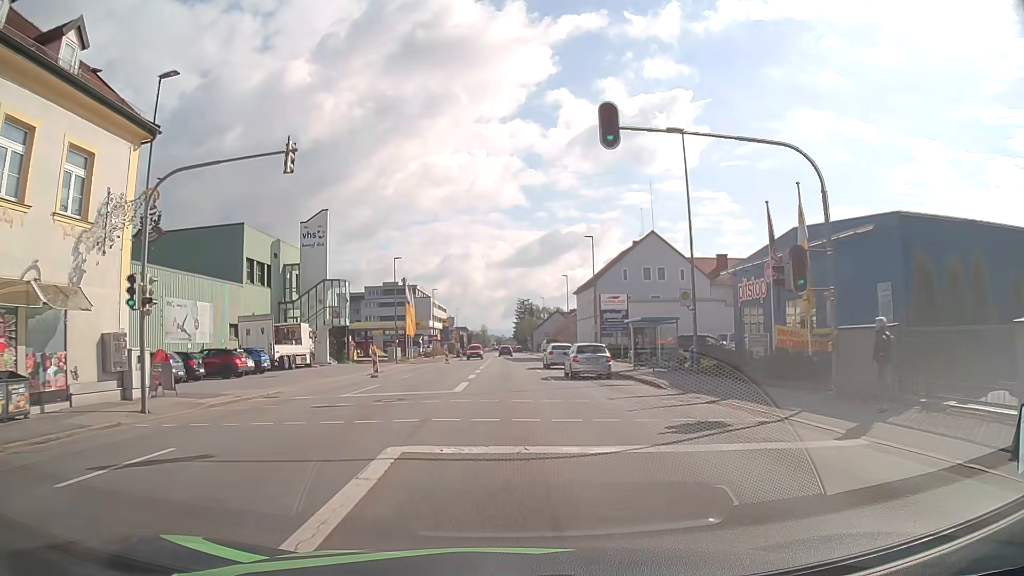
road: tertiary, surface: asphalt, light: Day
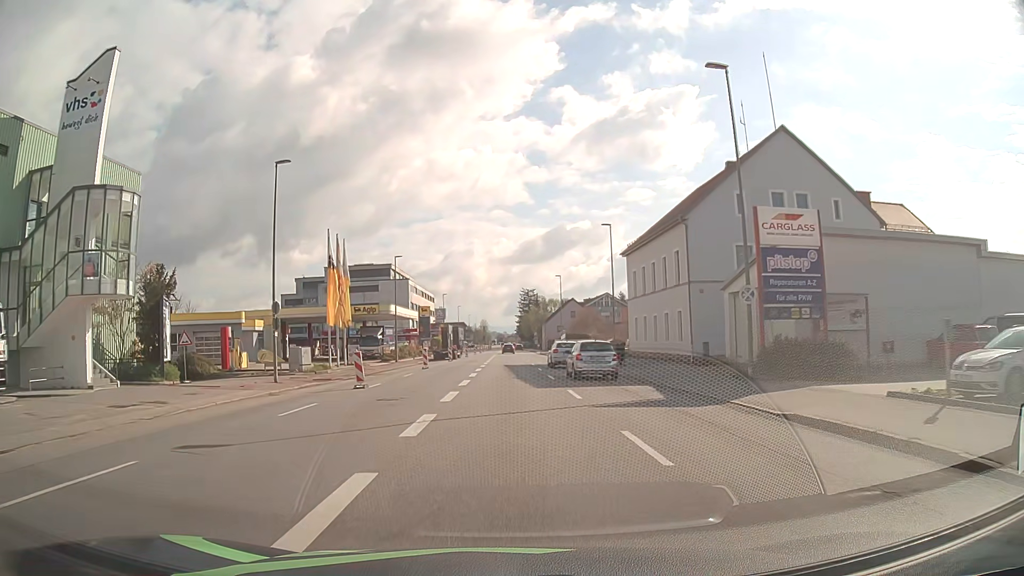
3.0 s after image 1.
(-0.1, +36.0) m; 0°
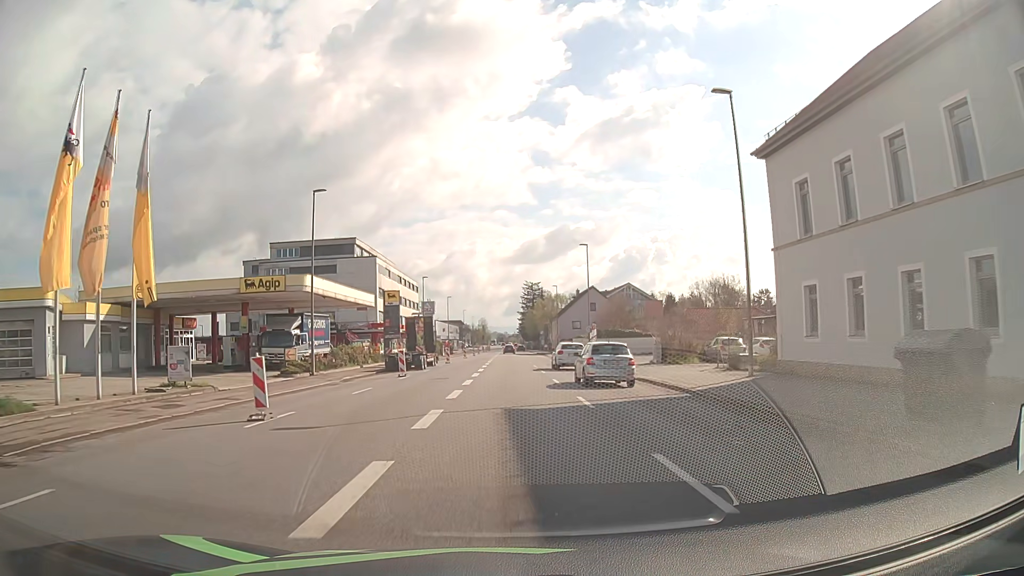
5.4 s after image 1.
(-0.2, +29.1) m; 0°
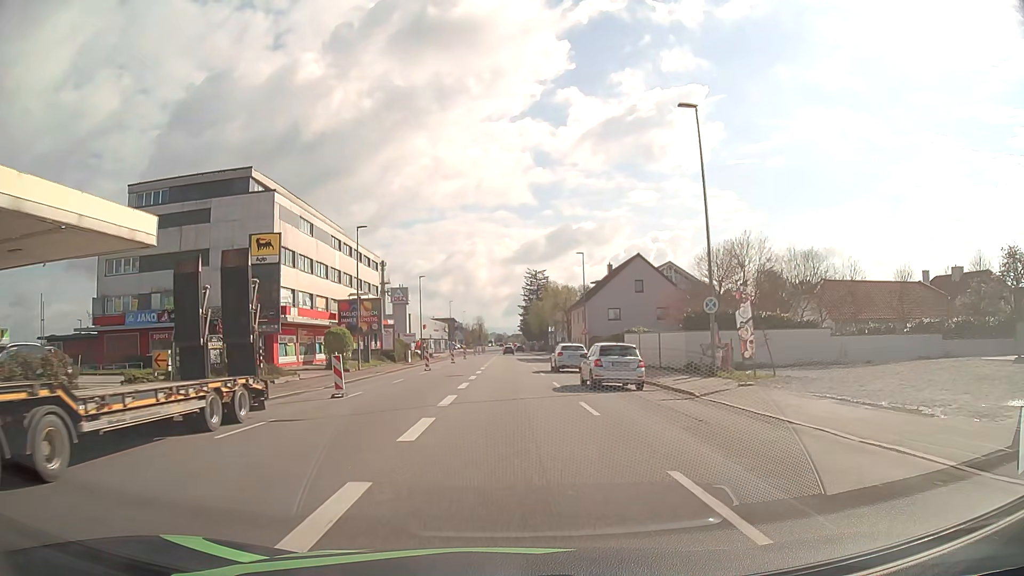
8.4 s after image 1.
(0.0, +37.5) m; 0°
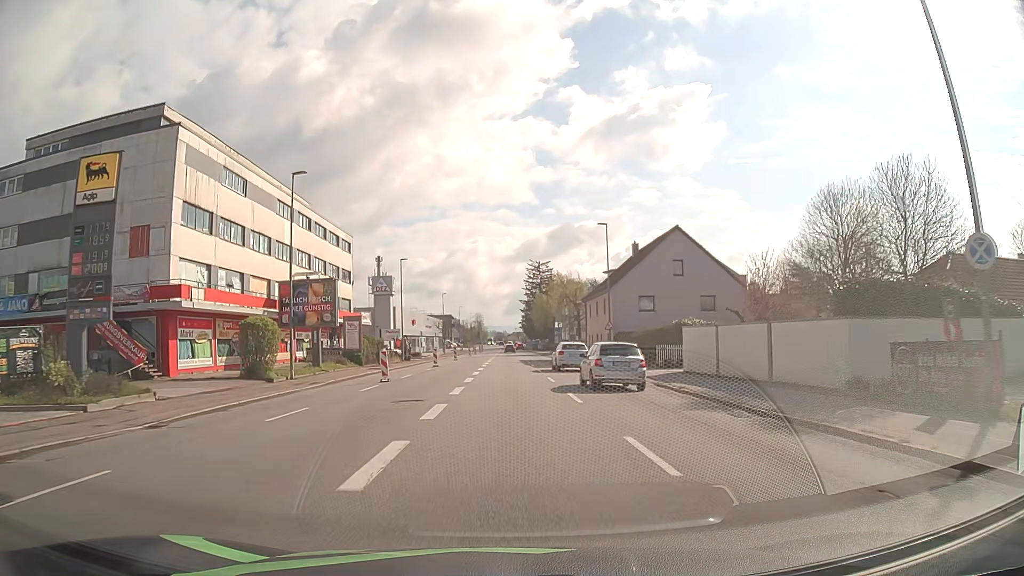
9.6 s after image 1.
(0.0, +15.4) m; 0°
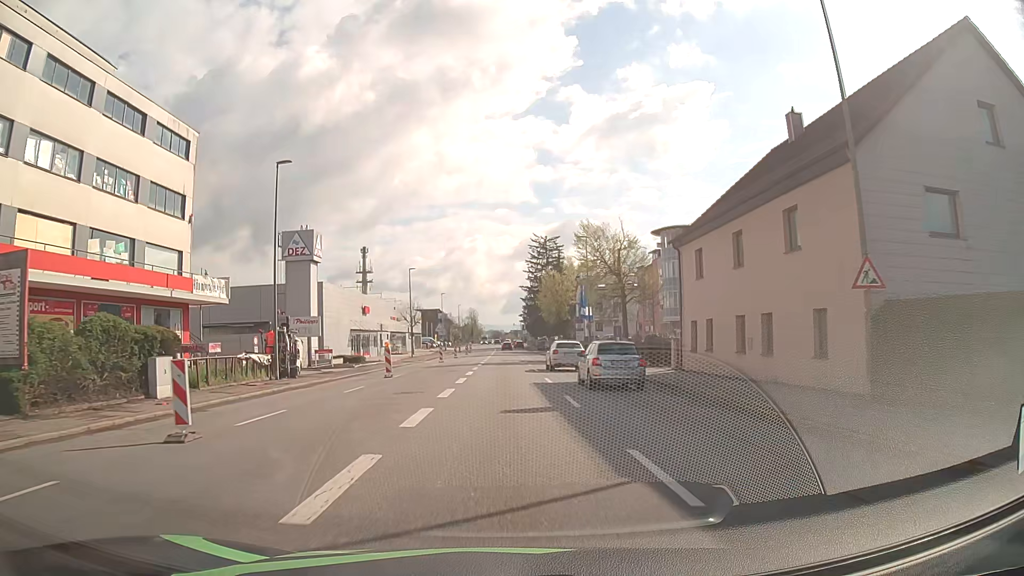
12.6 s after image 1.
(+0.1, +37.3) m; 0°
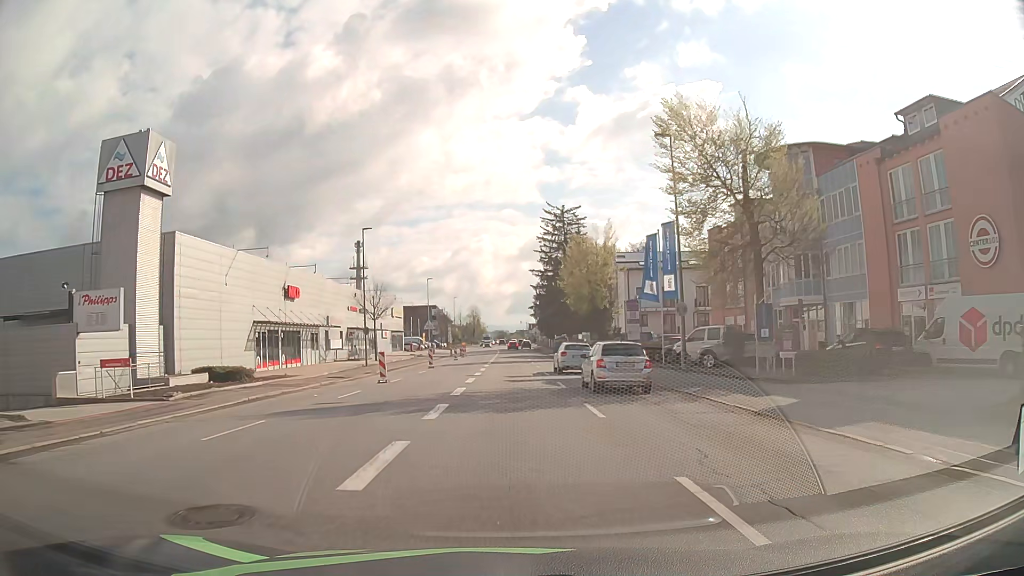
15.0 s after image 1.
(-0.2, +28.9) m; -1°
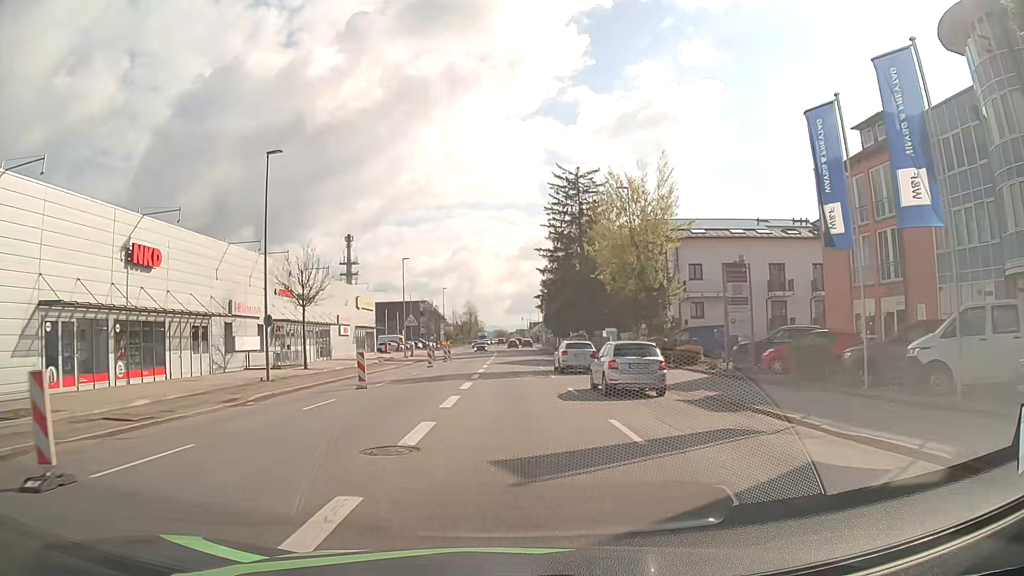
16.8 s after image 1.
(0.0, +21.5) m; 0°
(0, +10) (0, +20) (0, +30) (0, +40) (0, +50) (0, +60) (0, +70) (0, +80) (0, +90) (0, +100) m
